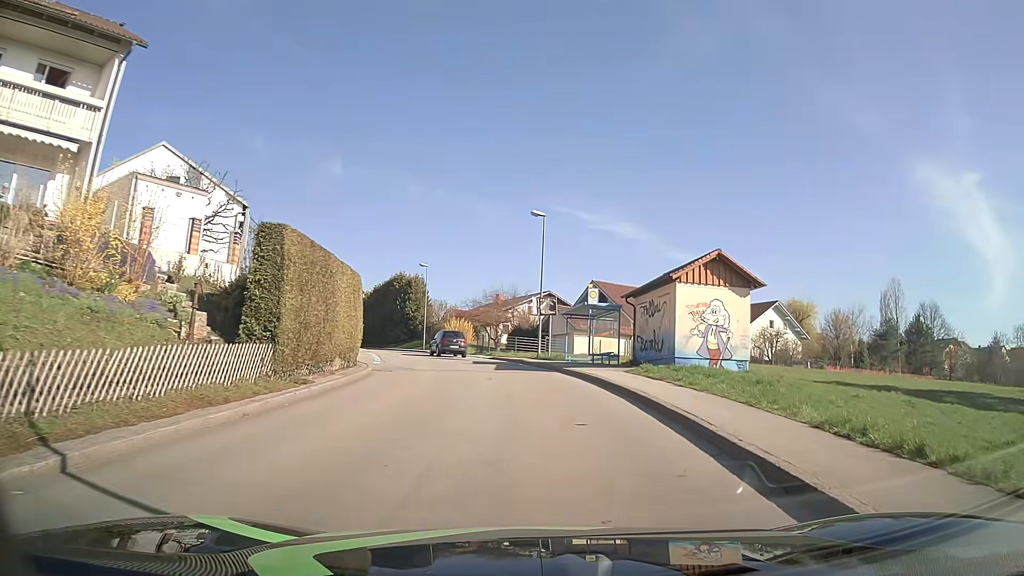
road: unclassified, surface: asphalt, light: Day
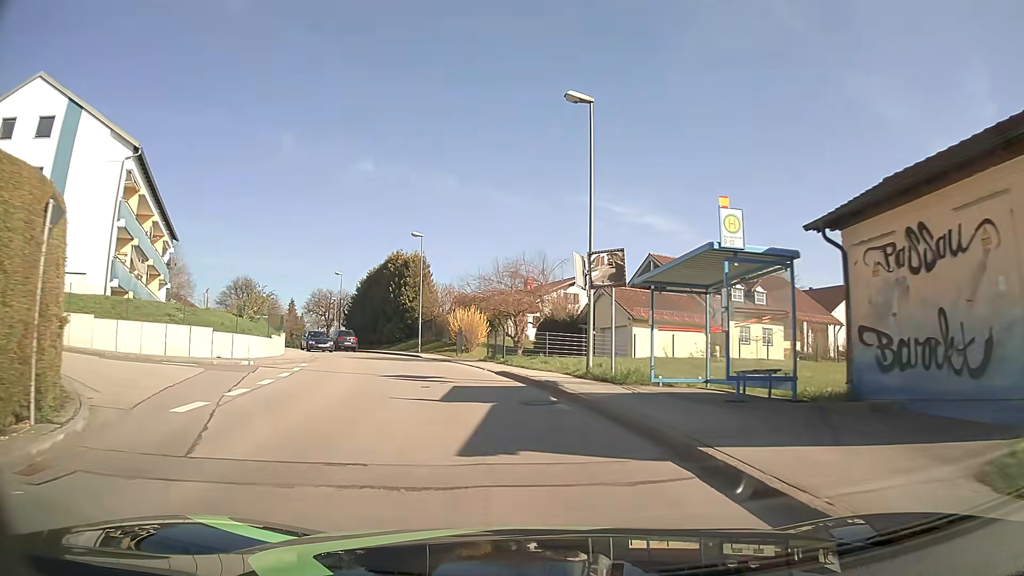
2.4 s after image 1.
(-0.4, +18.3) m; -3°
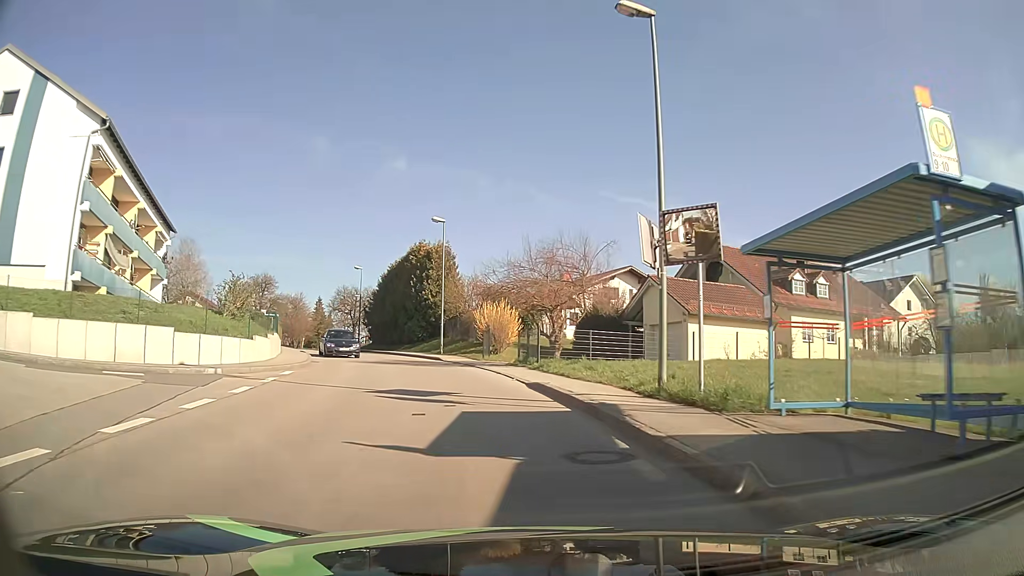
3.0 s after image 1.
(-0.2, +5.6) m; -3°
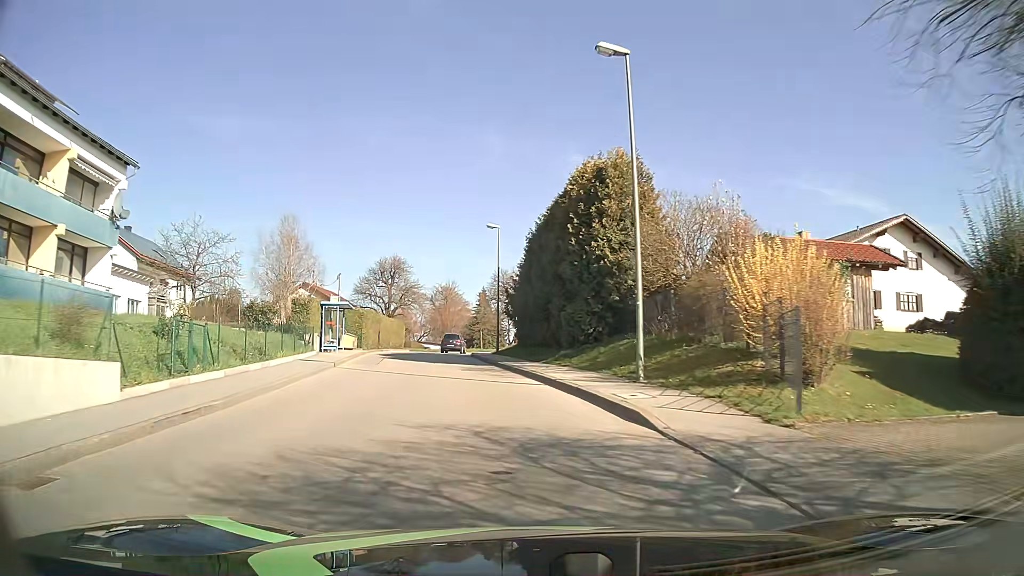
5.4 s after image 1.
(-3.3, +24.1) m; -16°
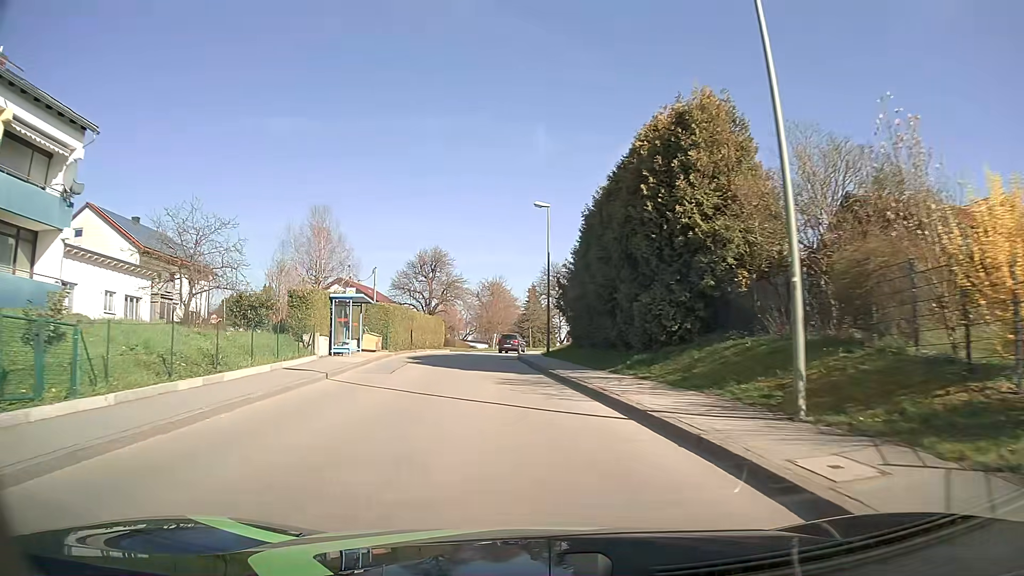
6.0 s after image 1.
(-0.2, +6.5) m; -4°
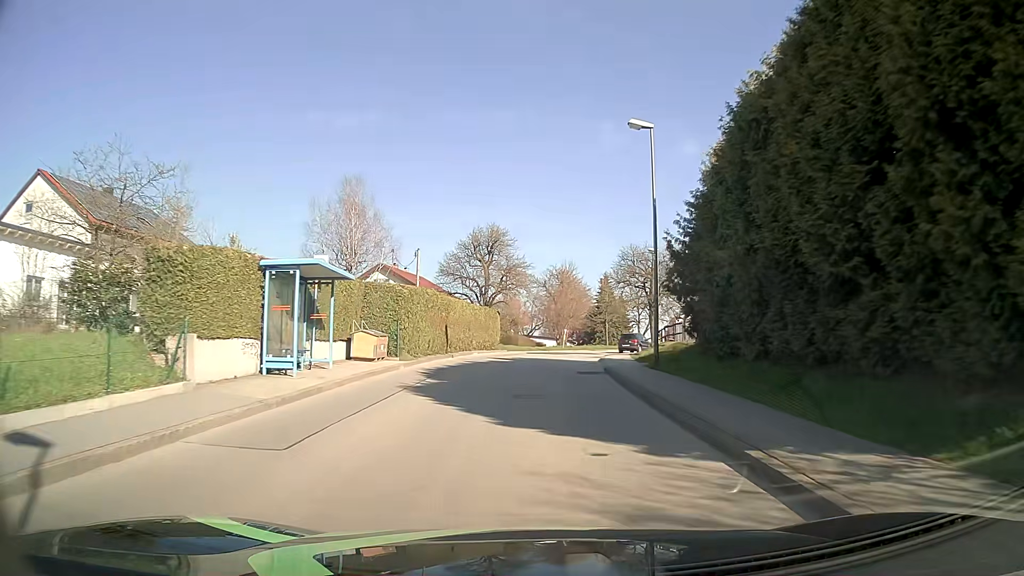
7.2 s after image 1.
(-0.8, +13.5) m; -5°
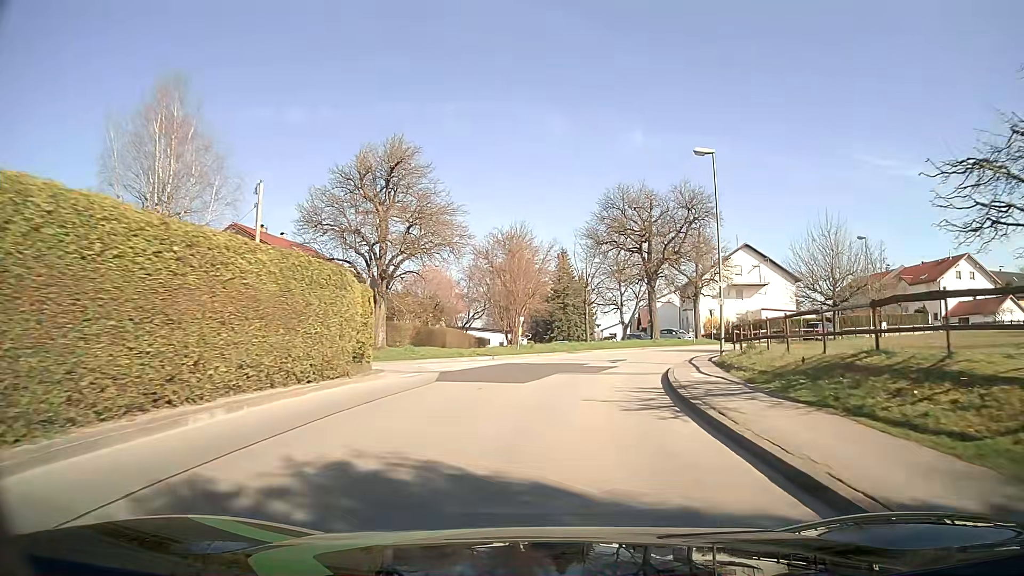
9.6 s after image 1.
(0.0, +27.3) m; +3°
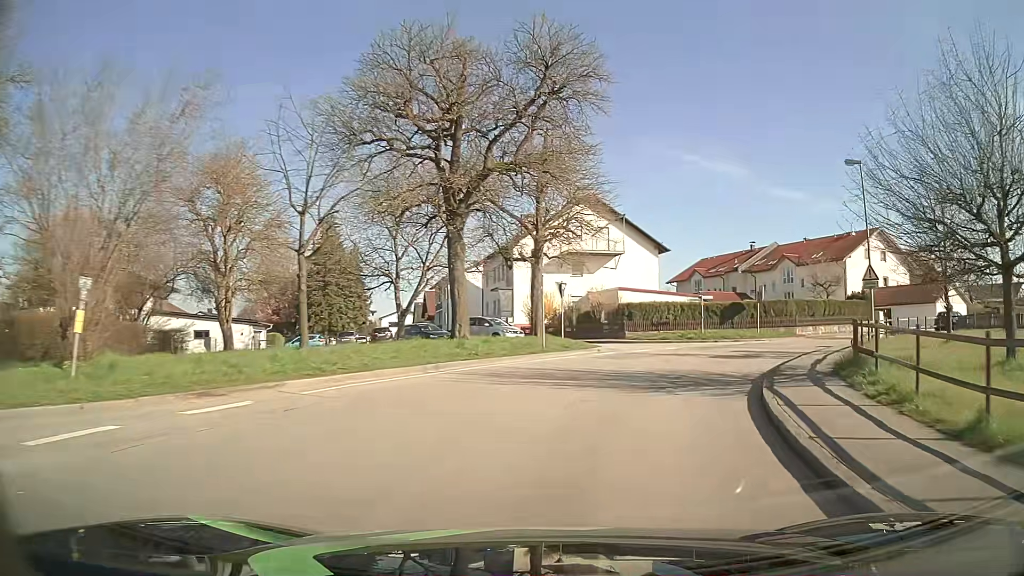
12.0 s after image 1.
(+3.6, +25.8) m; +18°
(+1, +10) (+4, +19) (+10, +28) (+17, +35) (+25, +40) (+34, +45) (+43, +49) (+52, +53) (+62, +57) (+71, +61) m
